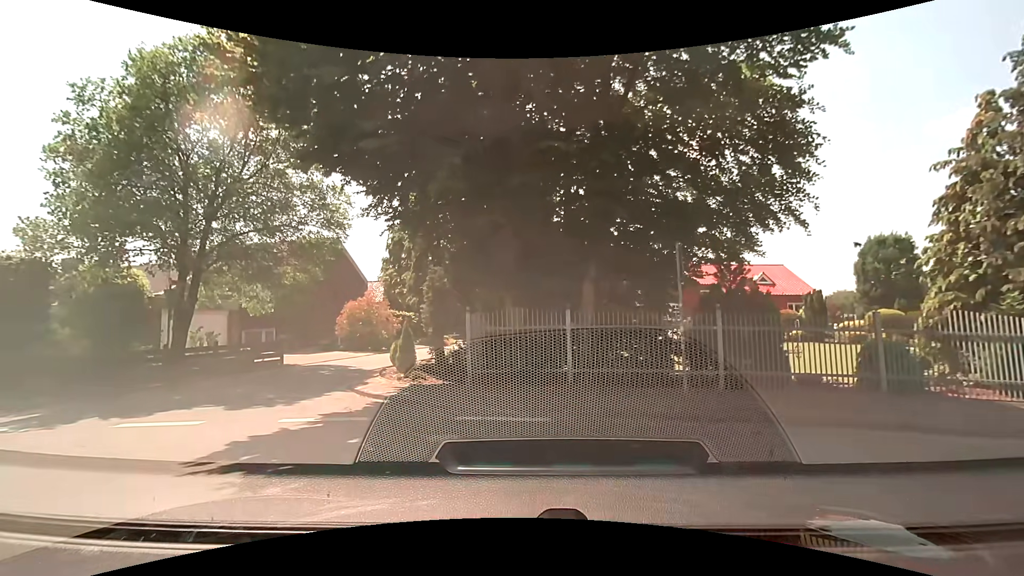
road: residential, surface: paved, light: Day
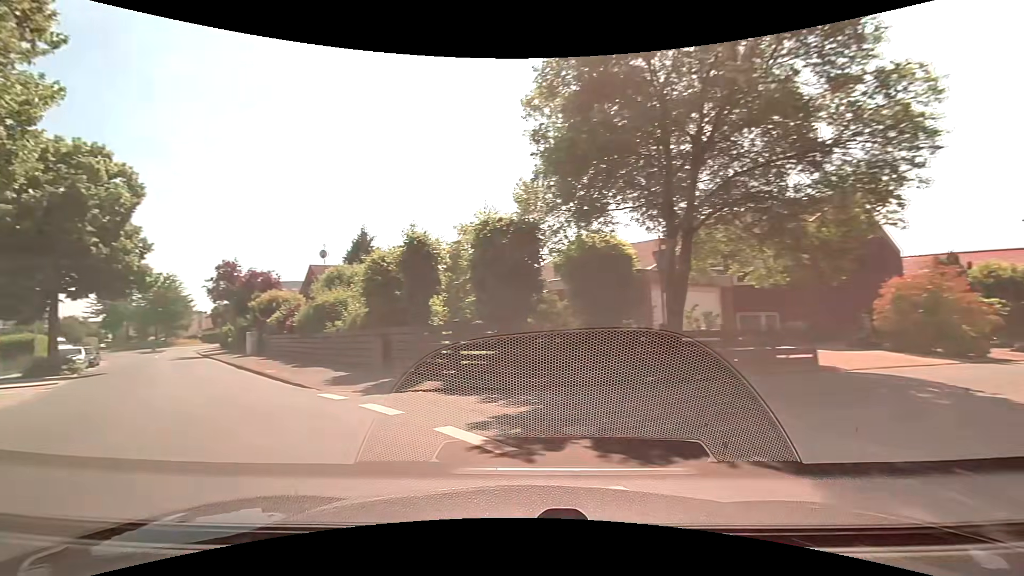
(-3.0, +6.4) m; -51°
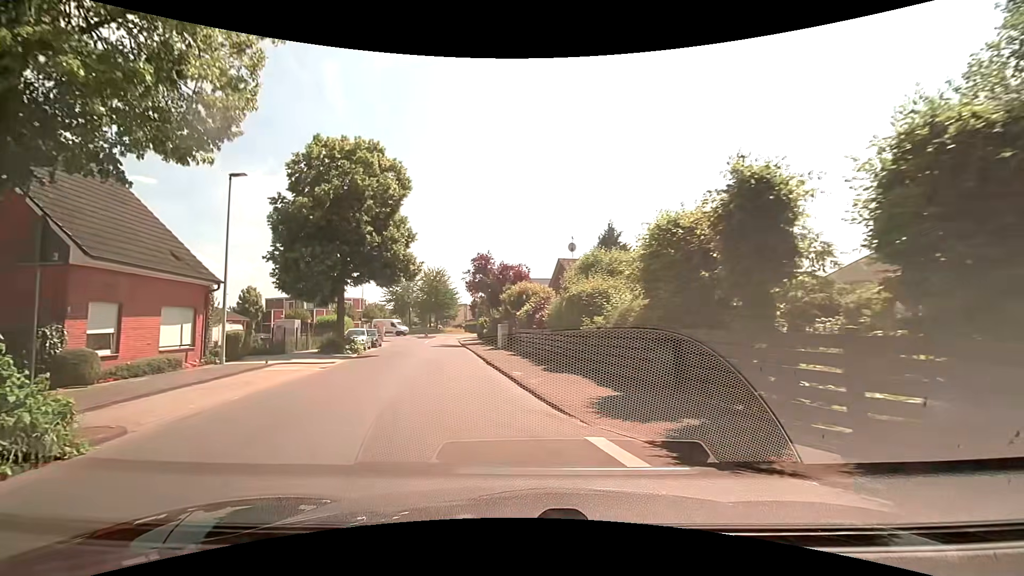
(-1.6, +5.2) m; -28°
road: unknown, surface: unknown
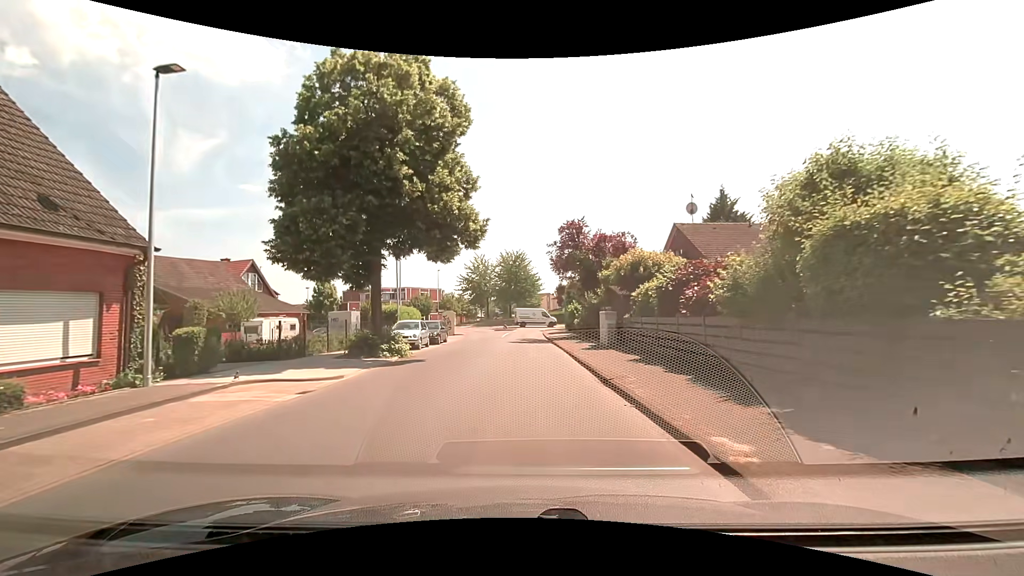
(-1.1, +10.0) m; -10°
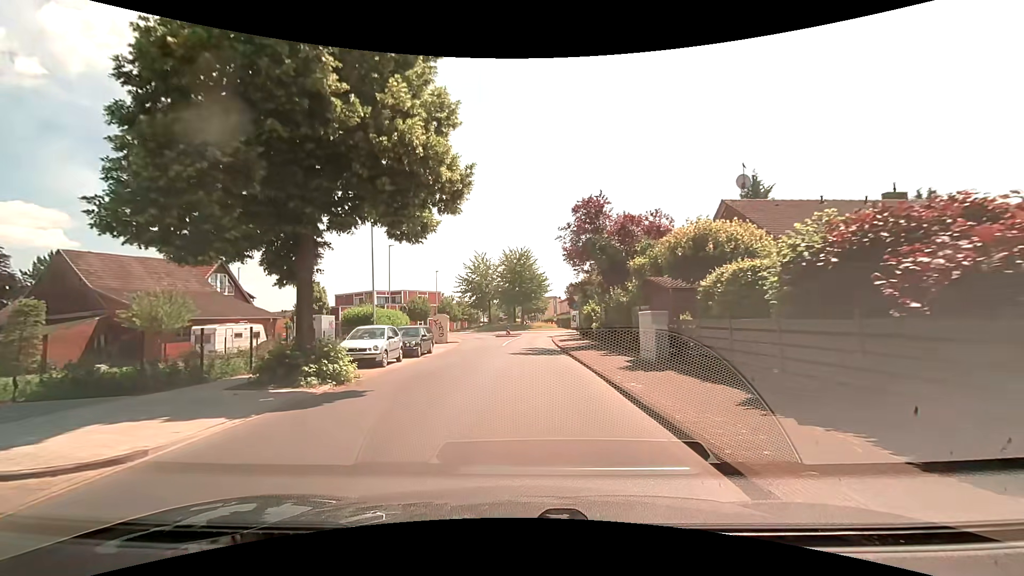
(0.0, +7.3) m; -1°
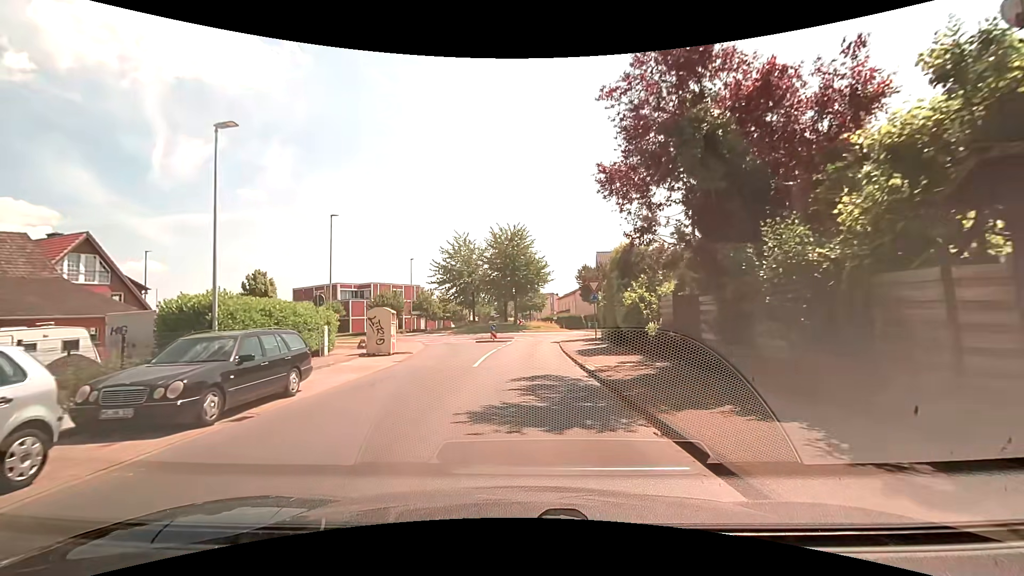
(+0.1, +15.1) m; +1°
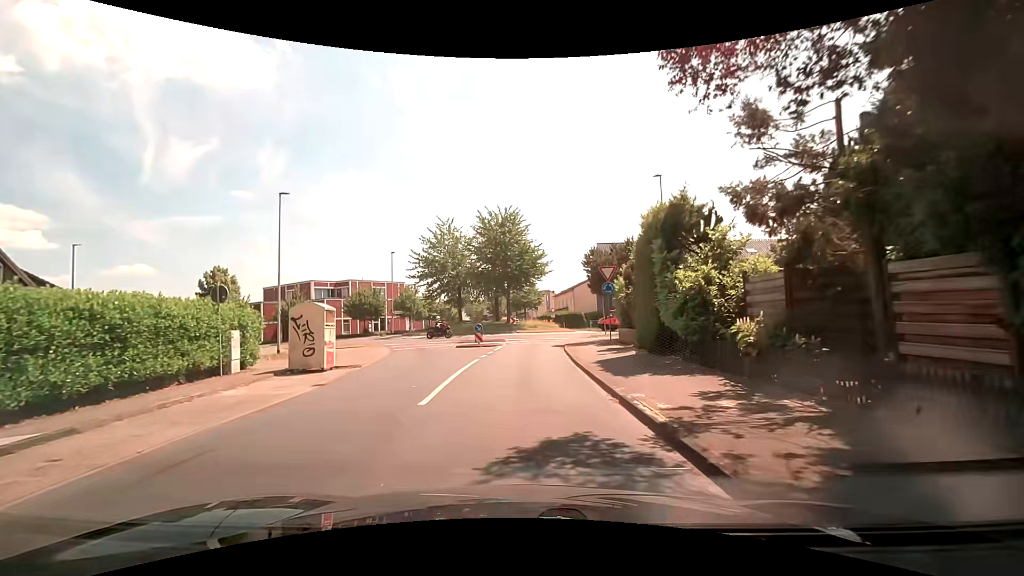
(0.0, +7.1) m; +1°
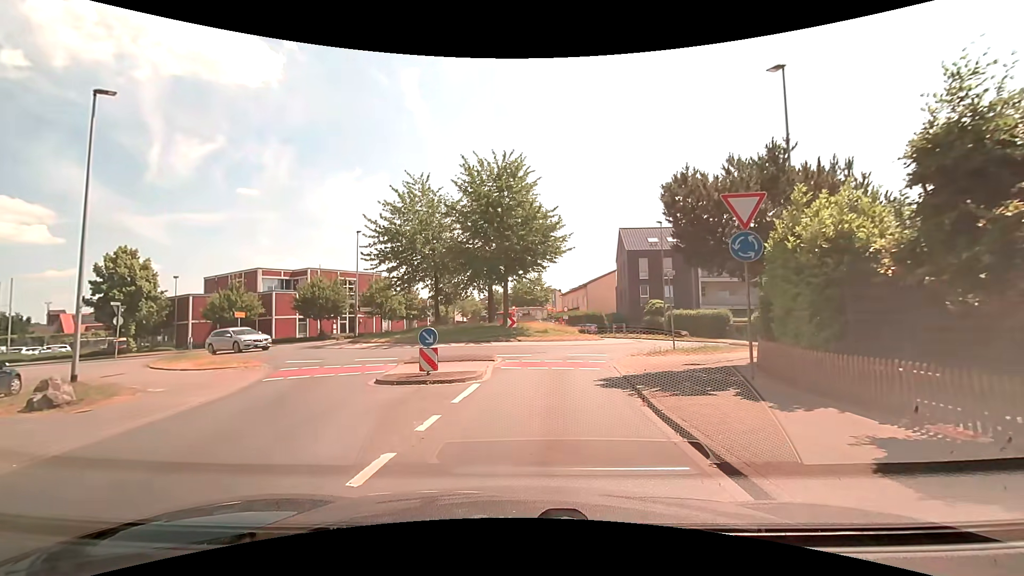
(-0.3, +14.3) m; 0°
